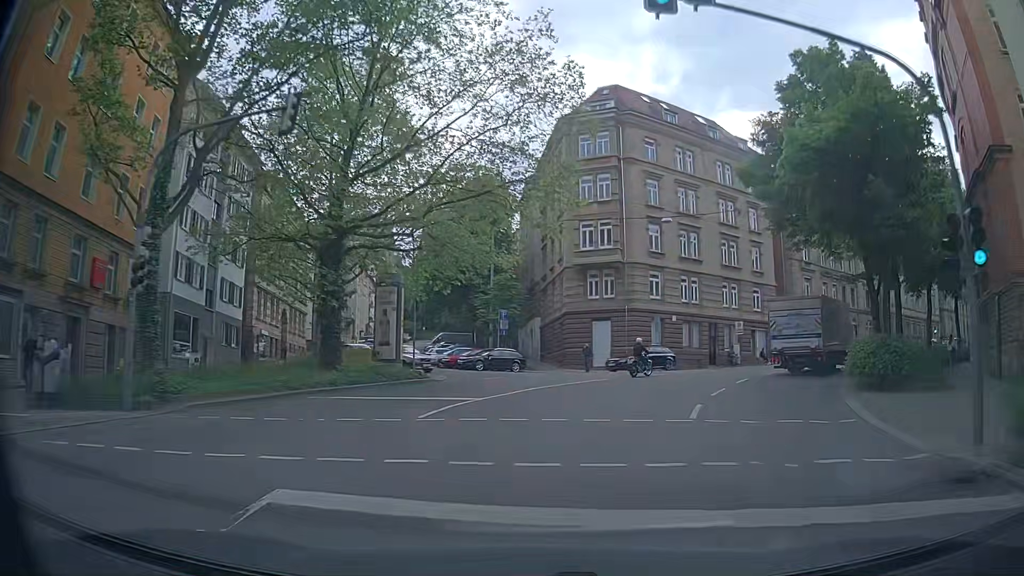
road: secondary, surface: asphalt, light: Day
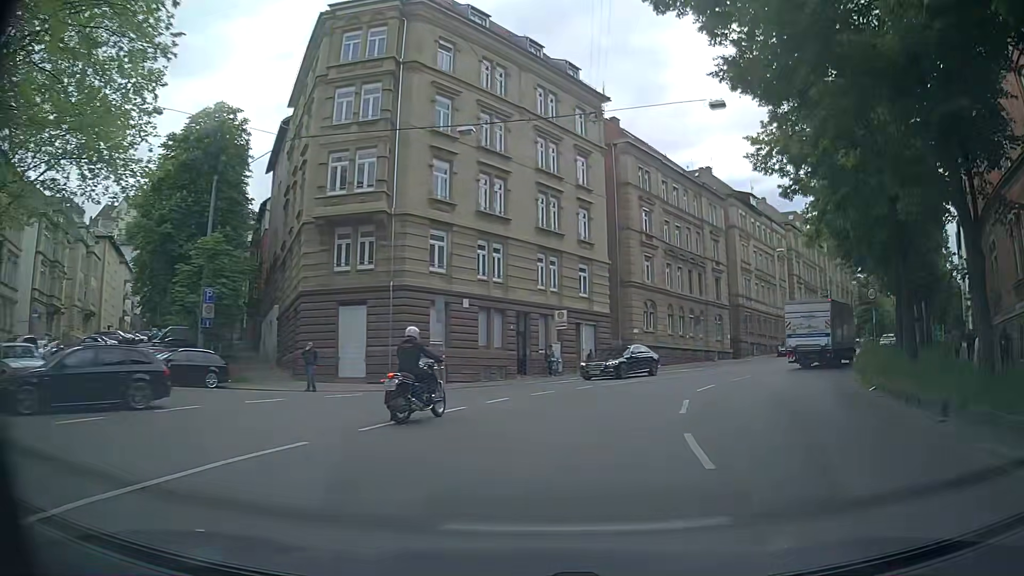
(+2.3, +17.1) m; +16°
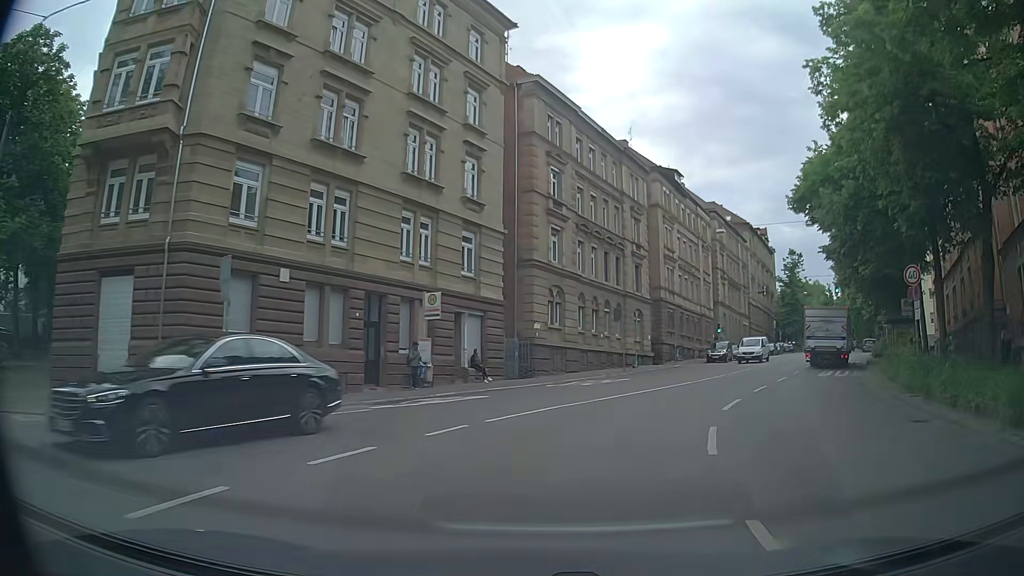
(+1.3, +11.4) m; +11°
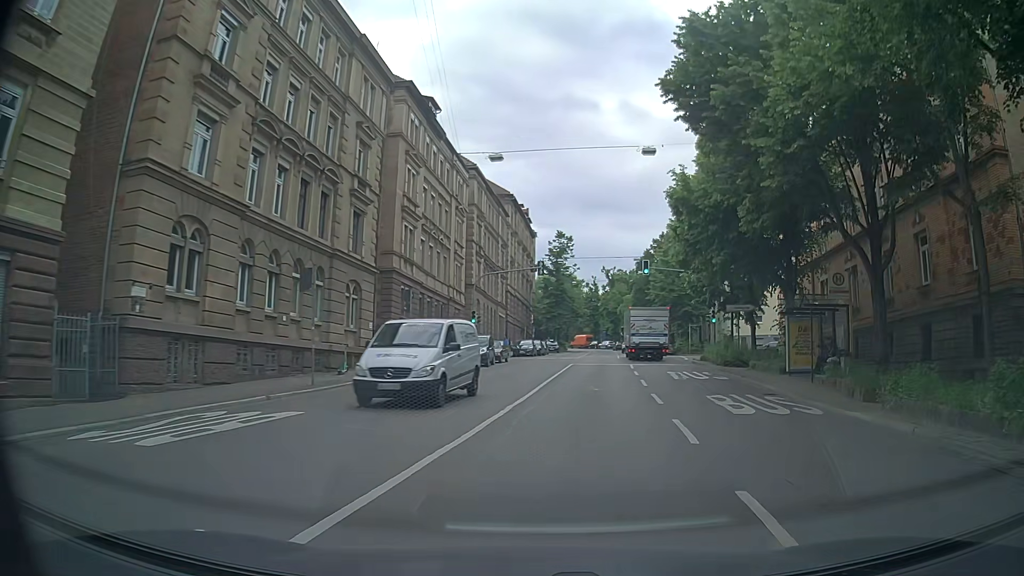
(+3.3, +17.4) m; +21°
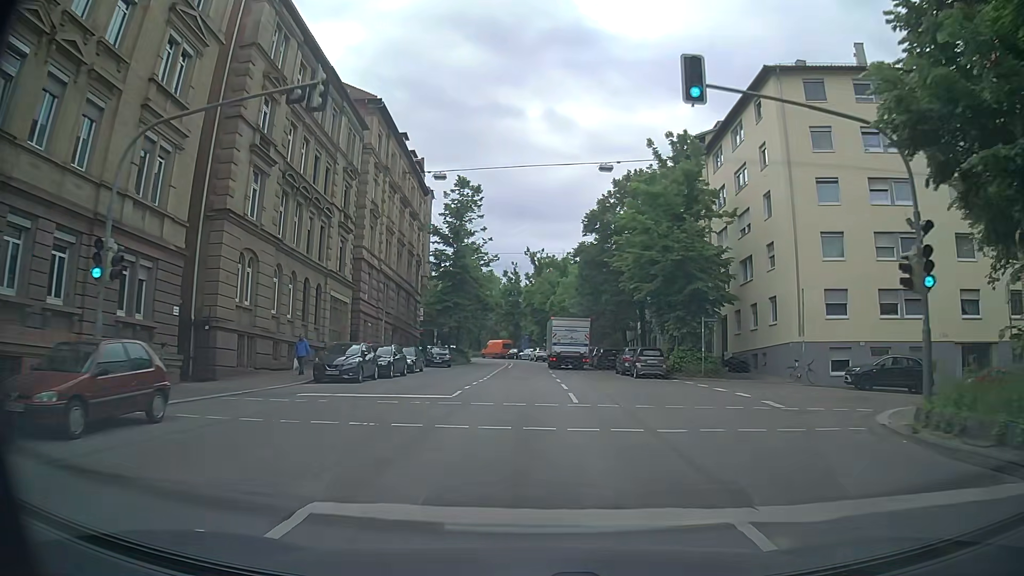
(+3.7, +33.4) m; +7°
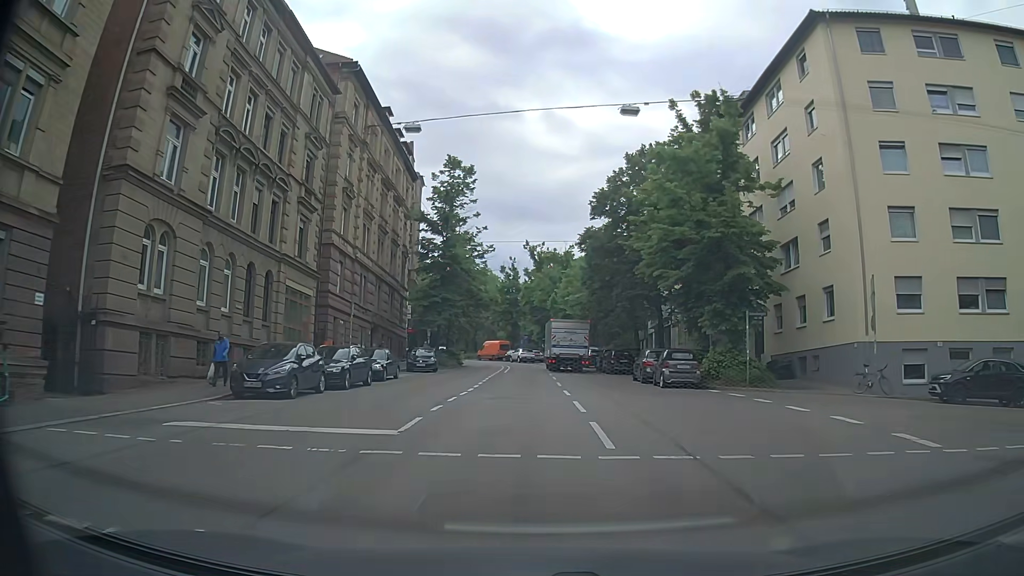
(0.0, +7.0) m; 0°
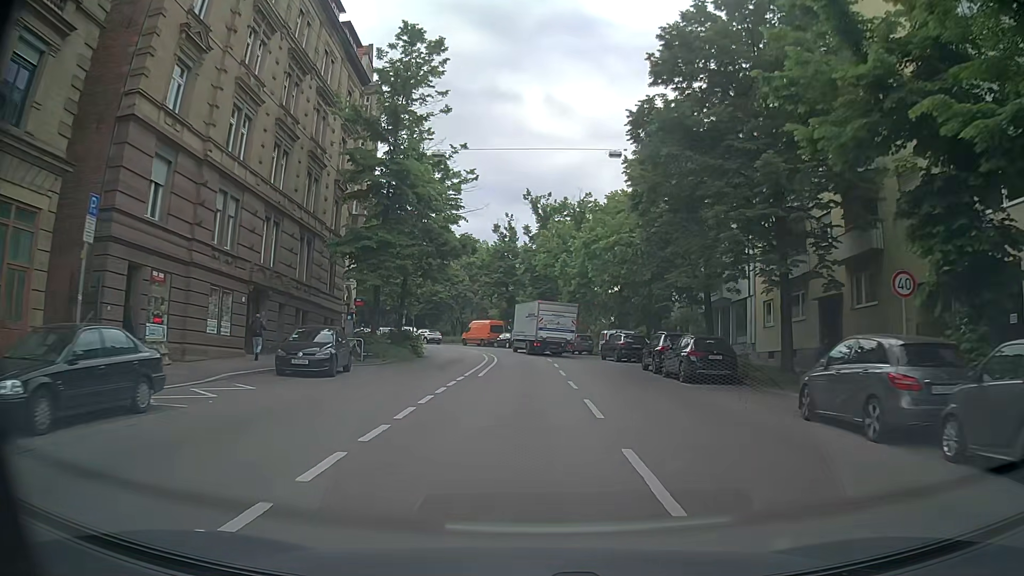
(-0.1, +21.0) m; 0°
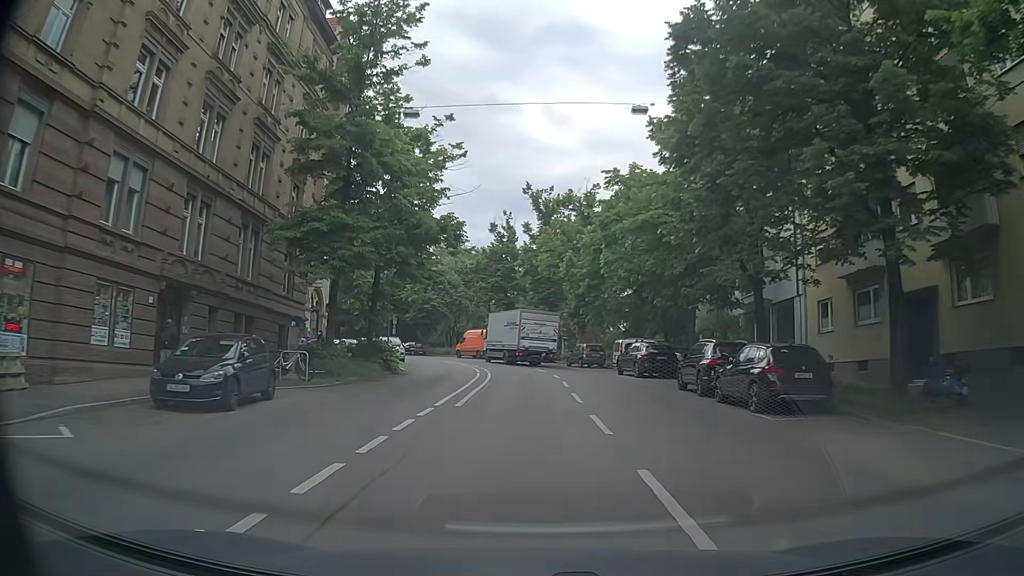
(-0.1, +7.0) m; 0°
(0, +10) (0, +20) (0, +30) (-1, +40) (-4, +50) (-9, +58) (-15, +66) (-22, +73) (-31, +78) (-40, +82) m
